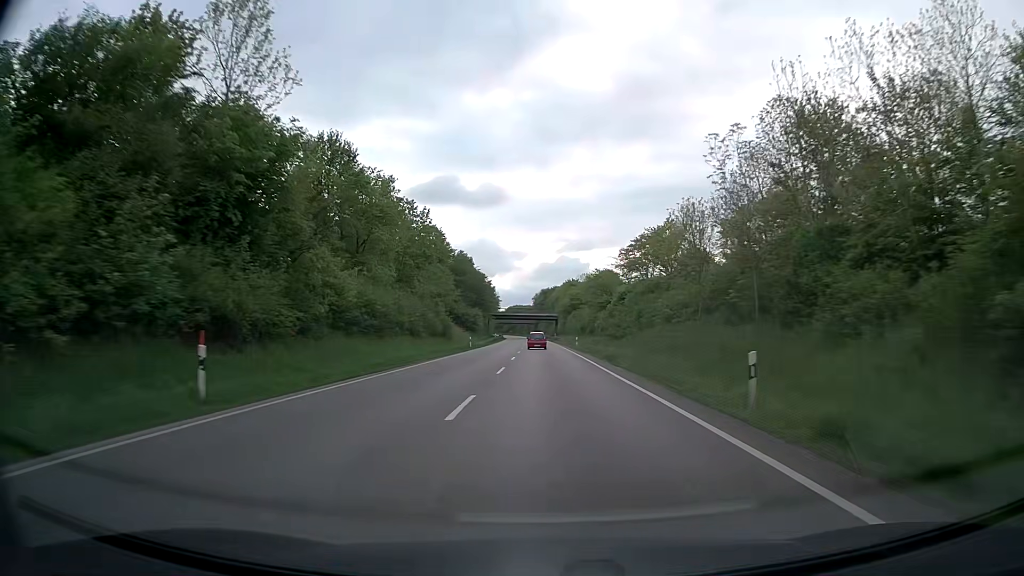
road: trunk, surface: asphalt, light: Day
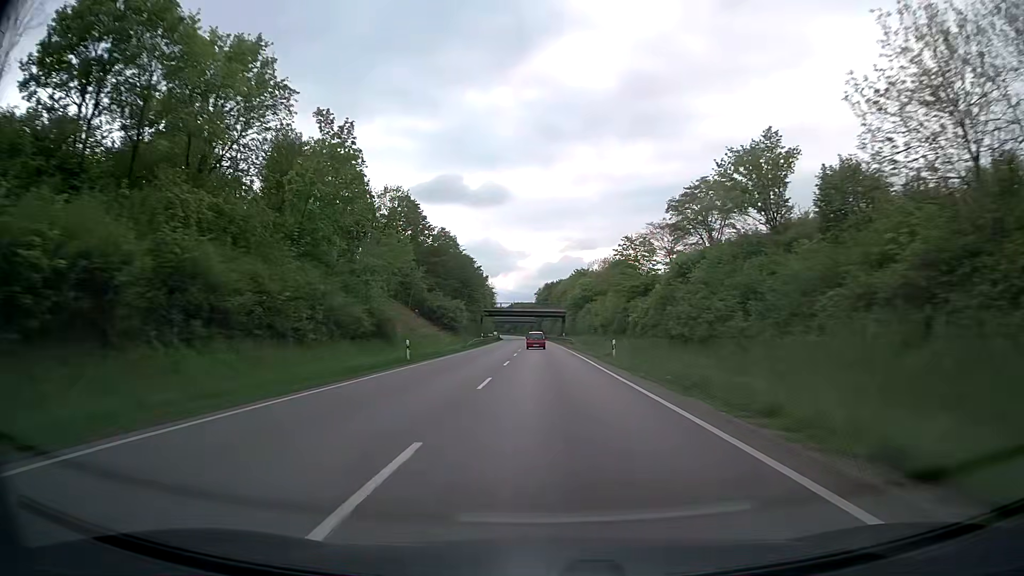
(-0.1, +30.3) m; 0°
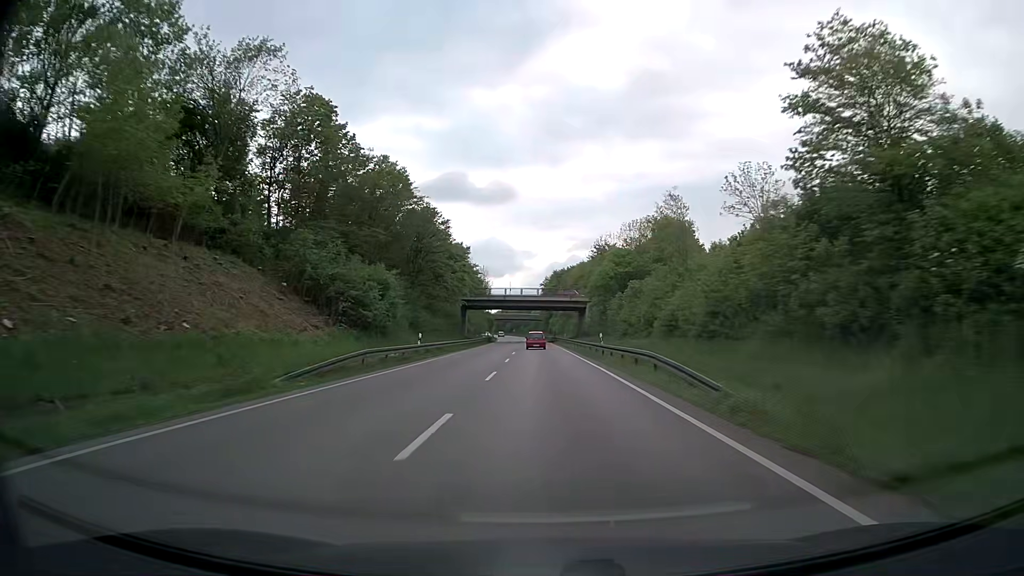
(-0.3, +45.1) m; -1°
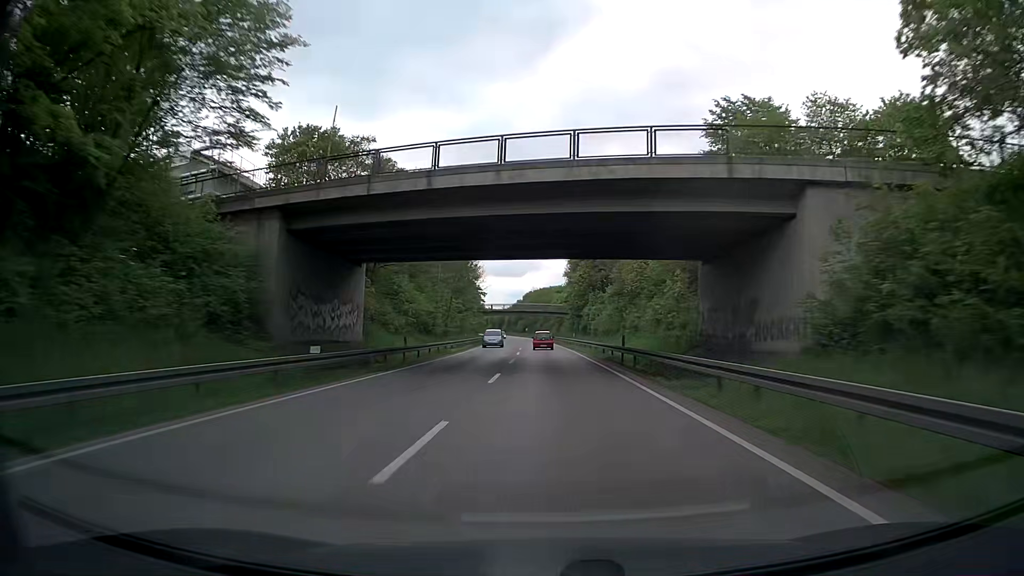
(-0.9, +73.4) m; -2°
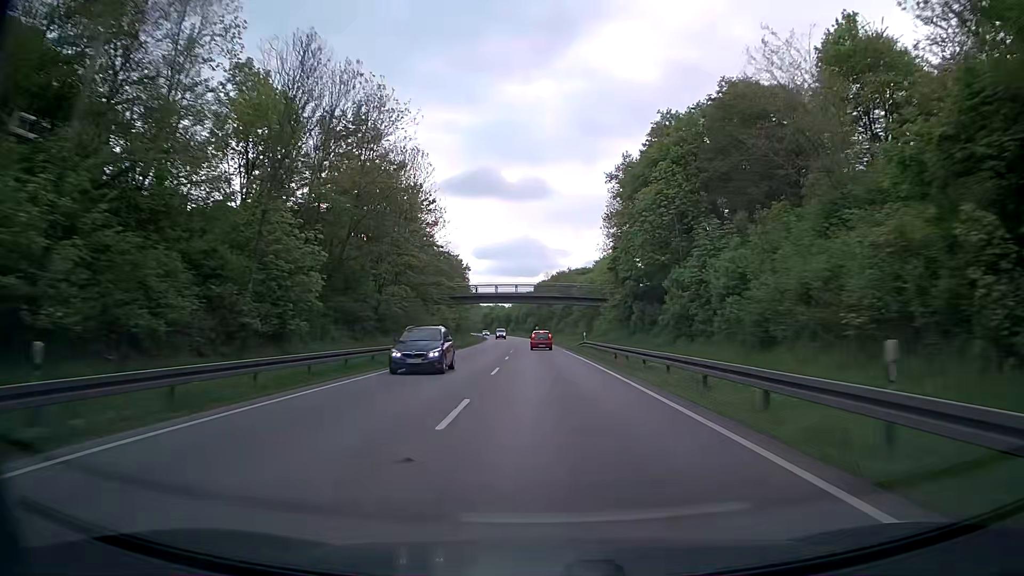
(-0.5, +56.8) m; -1°
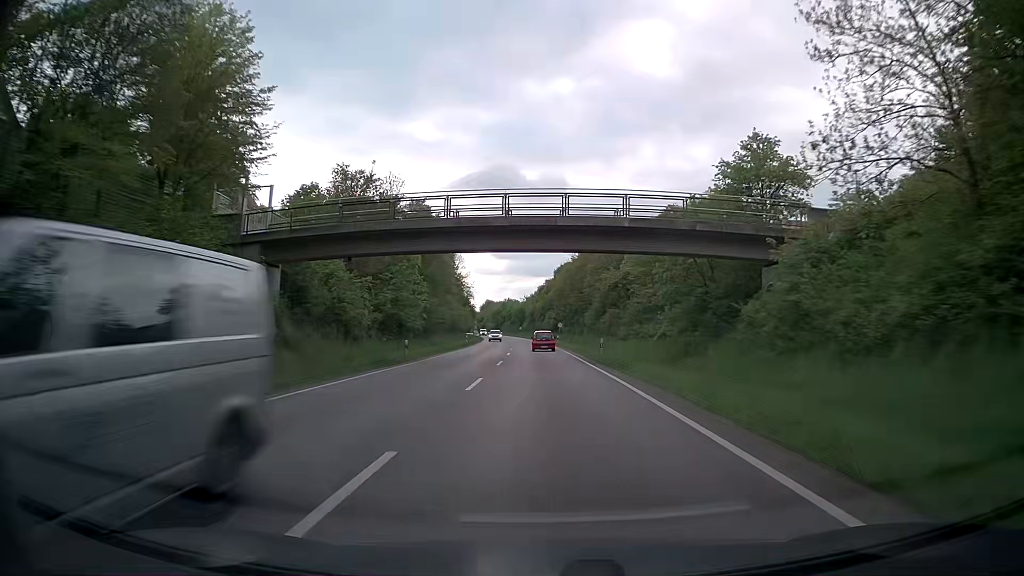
(-0.9, +53.8) m; -1°
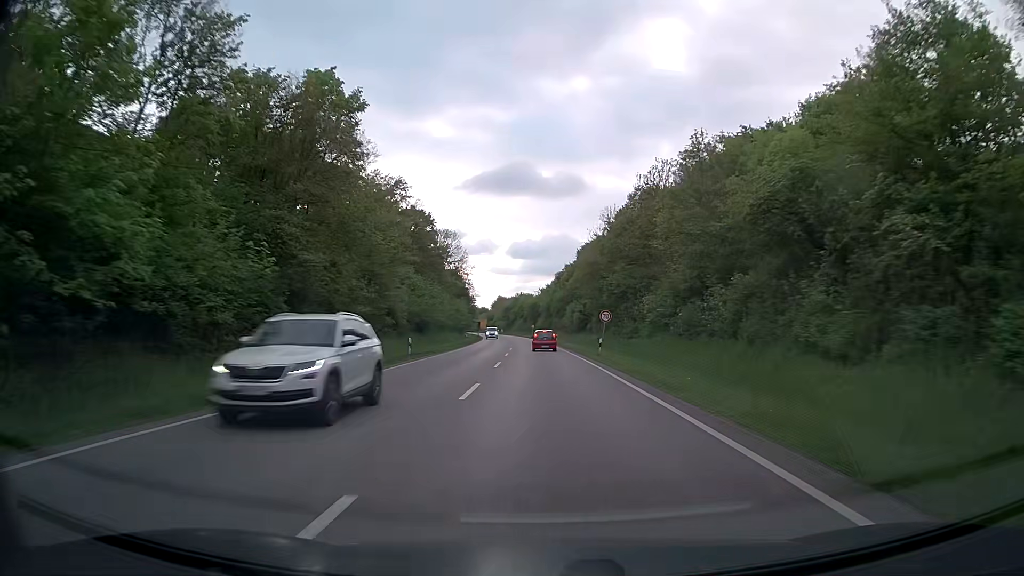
(-0.7, +38.1) m; -2°
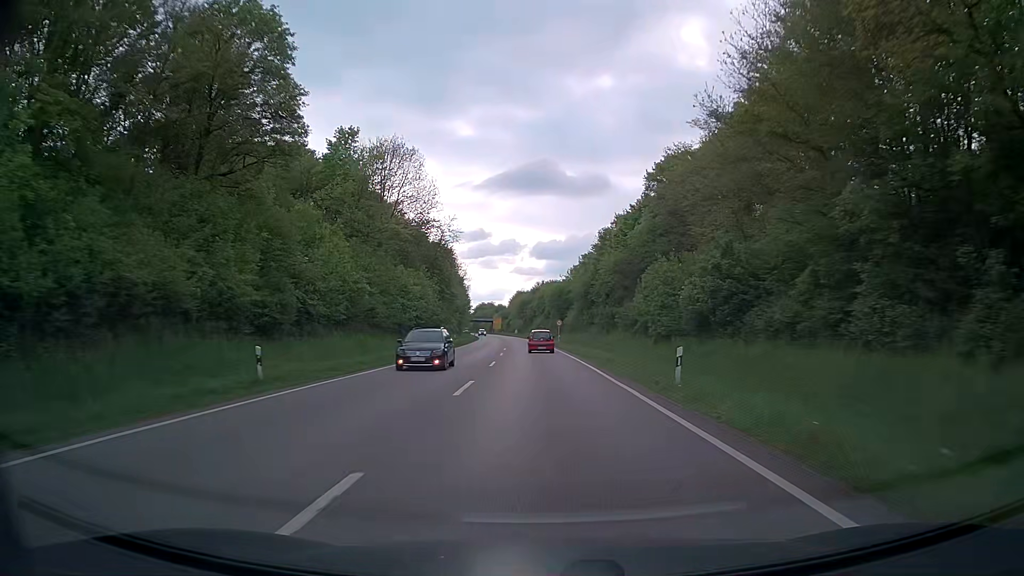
(-0.9, +59.1) m; -2°
(0, +10) (0, +20) (0, +30) (-1, +40) (-1, +50) (-1, +60) (-2, +70) (-3, +80) (-3, +90) (-4, +100) m
